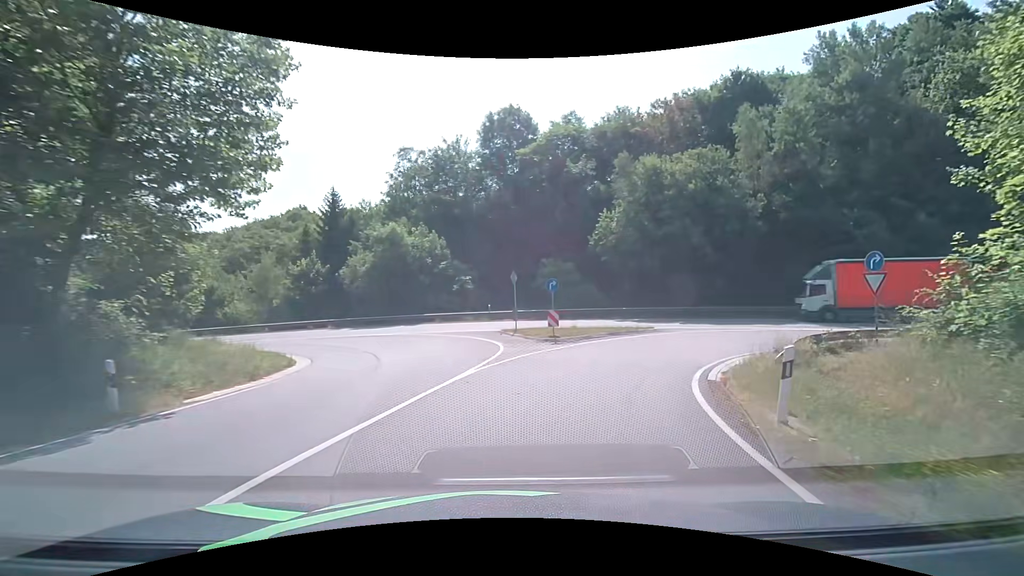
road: primary_link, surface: asphalt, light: Day
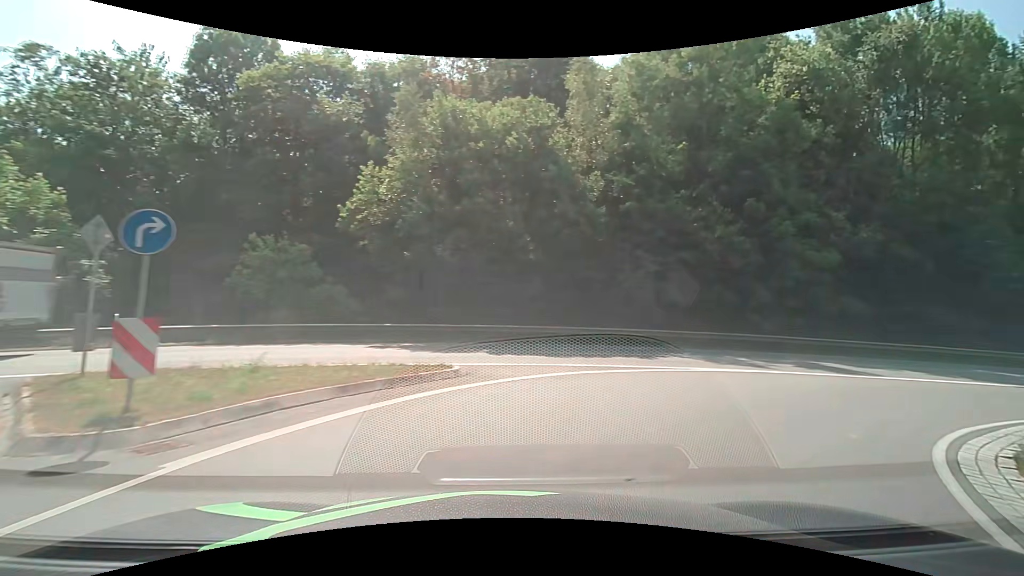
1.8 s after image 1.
(+2.8, +14.5) m; +28°
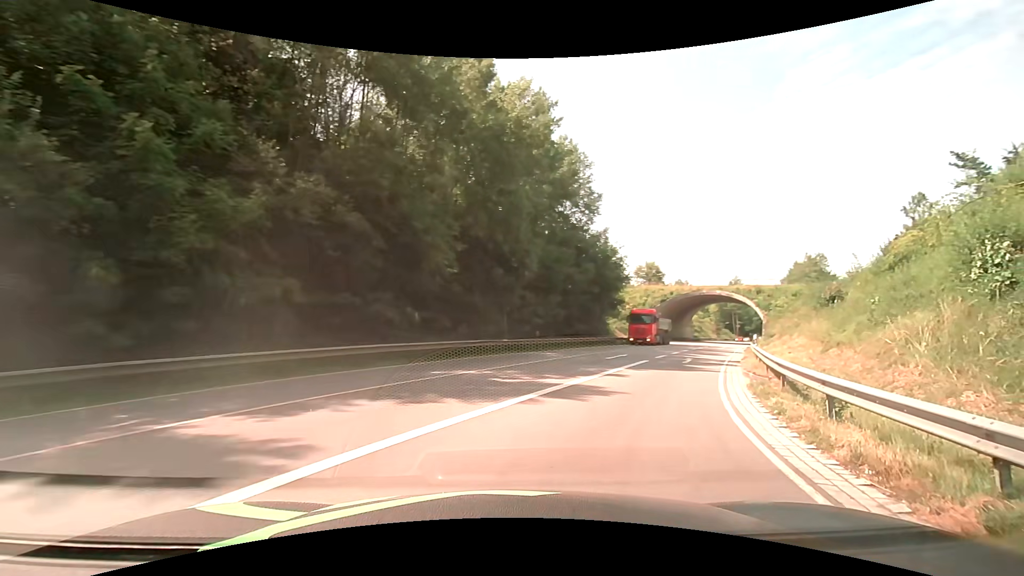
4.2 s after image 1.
(+6.4, +11.5) m; +57°
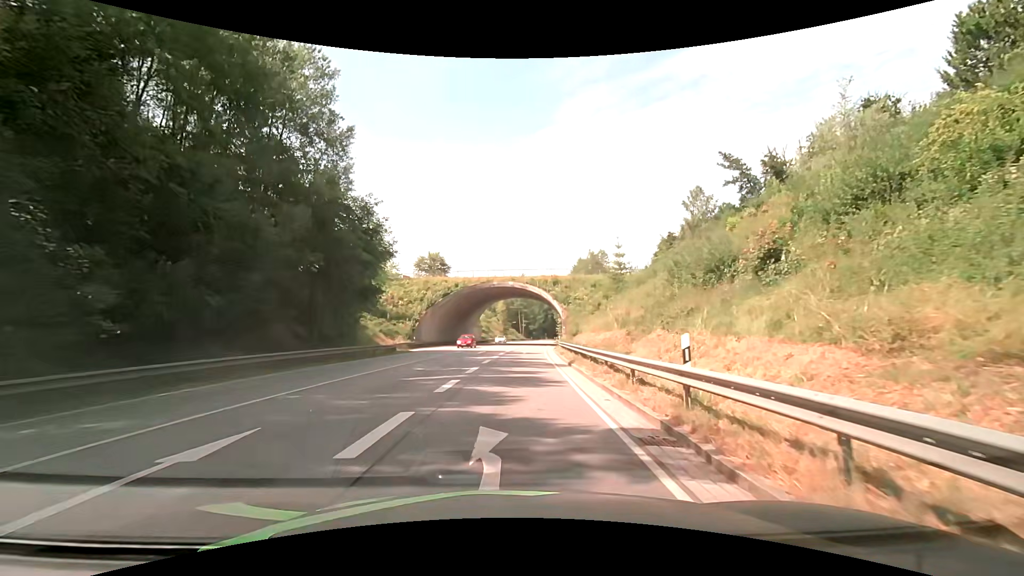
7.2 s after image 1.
(+6.7, +20.5) m; +24°
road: primary
(0, +10) (+1, +20) (+1, +30) (+2, +40) (+3, +50) (+4, +60) (+5, +70) (+5, +80) (+6, +90) (+7, +100) m
